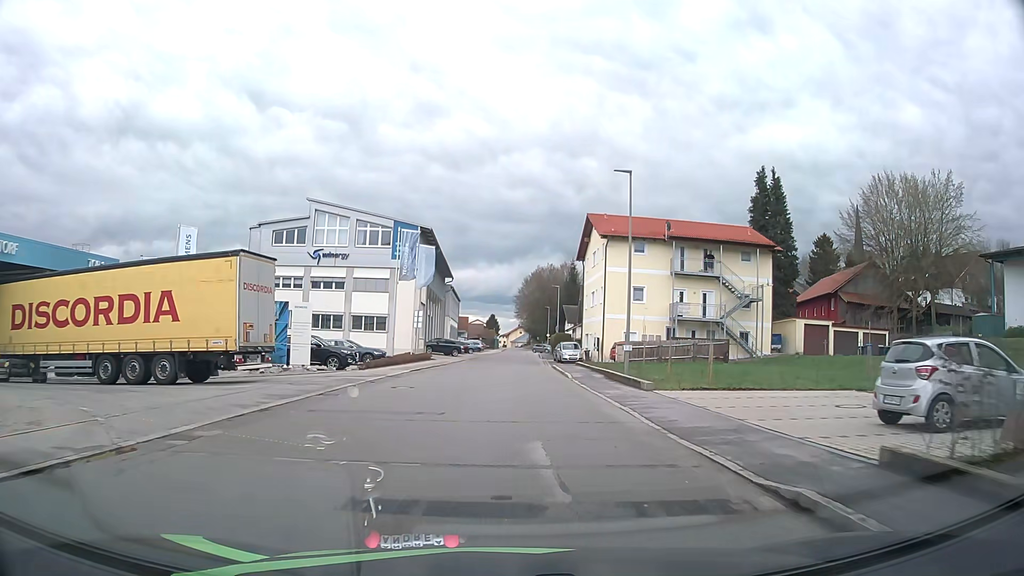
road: tertiary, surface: asphalt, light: Day
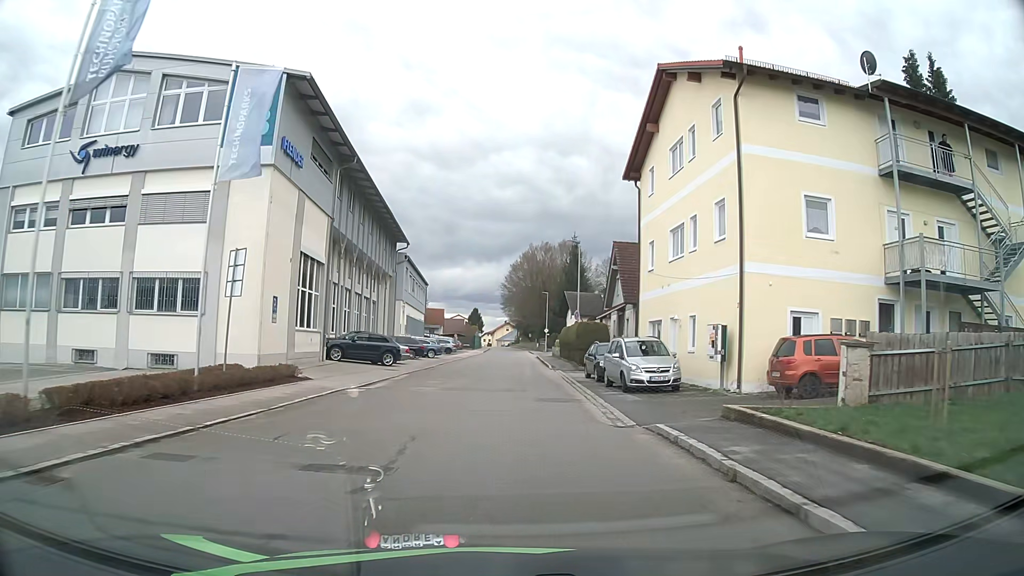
(+0.2, +31.6) m; +1°
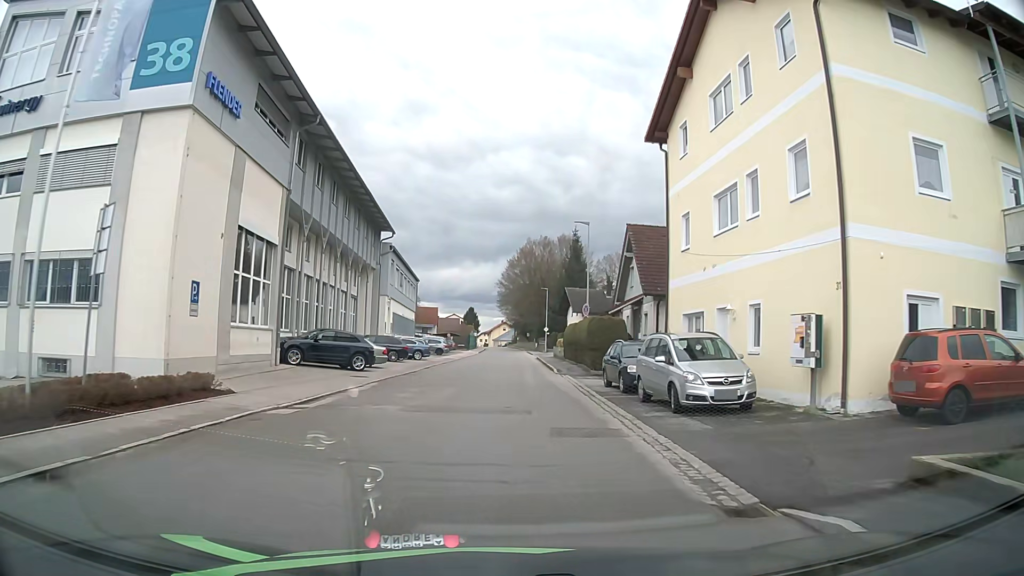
(0.0, +6.3) m; 0°
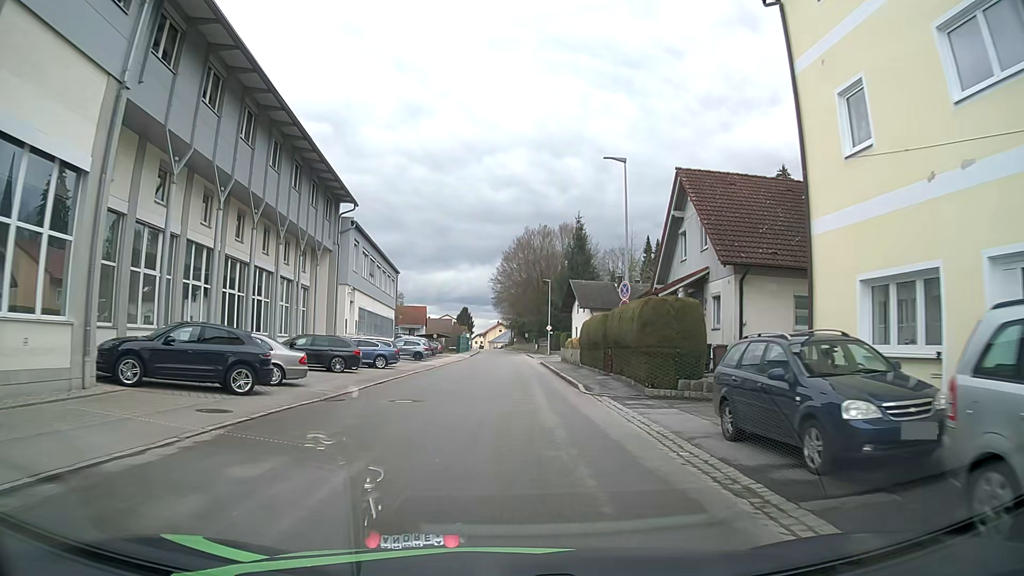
(0.0, +12.6) m; 0°
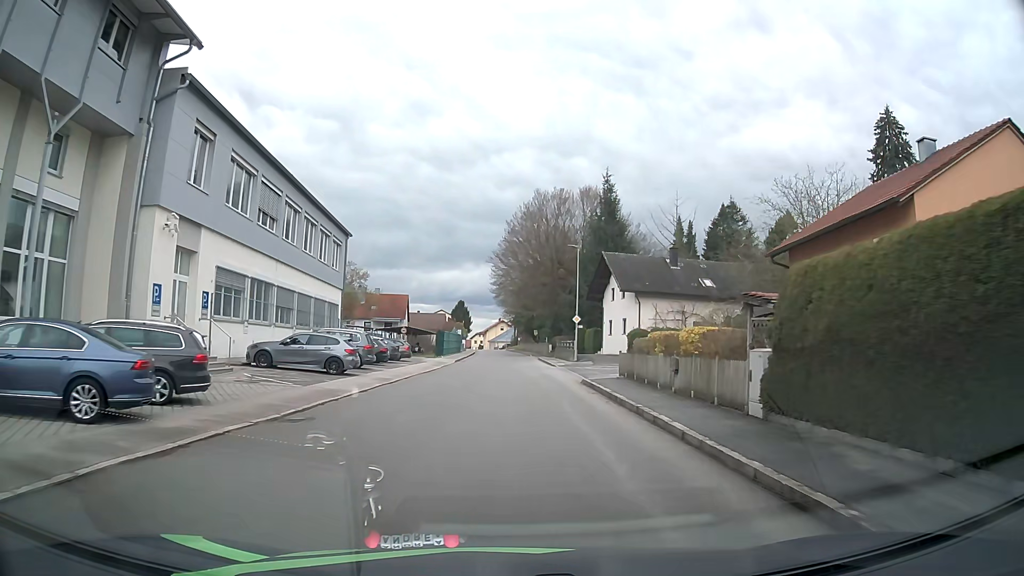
(-0.2, +25.0) m; -1°
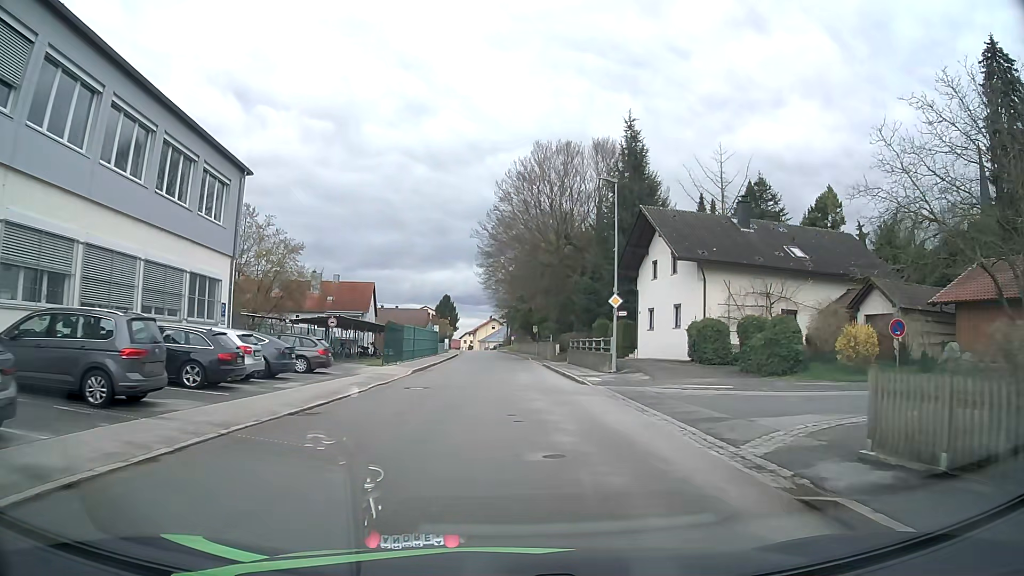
(+0.3, +19.1) m; +1°
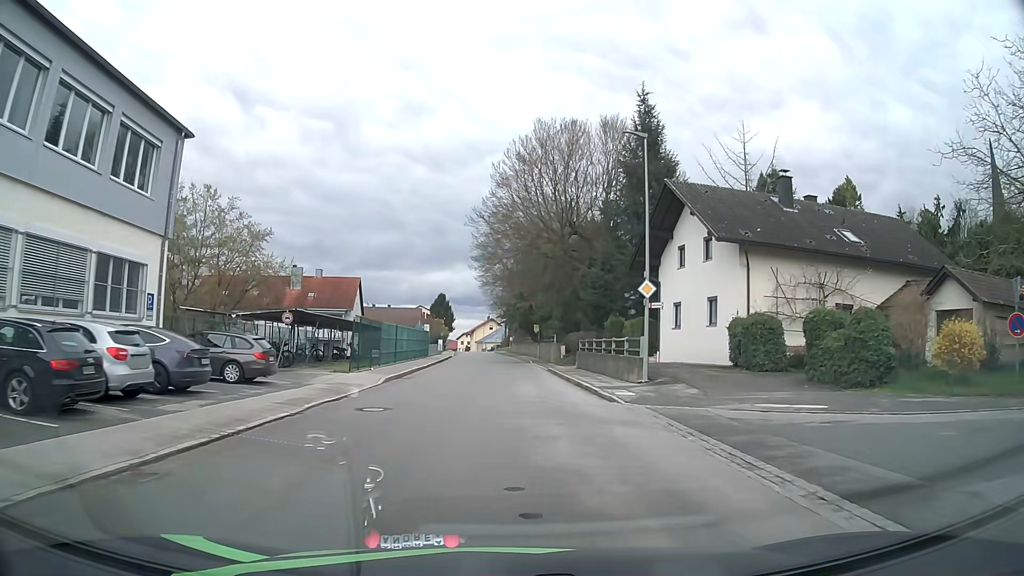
(-0.1, +6.5) m; 0°
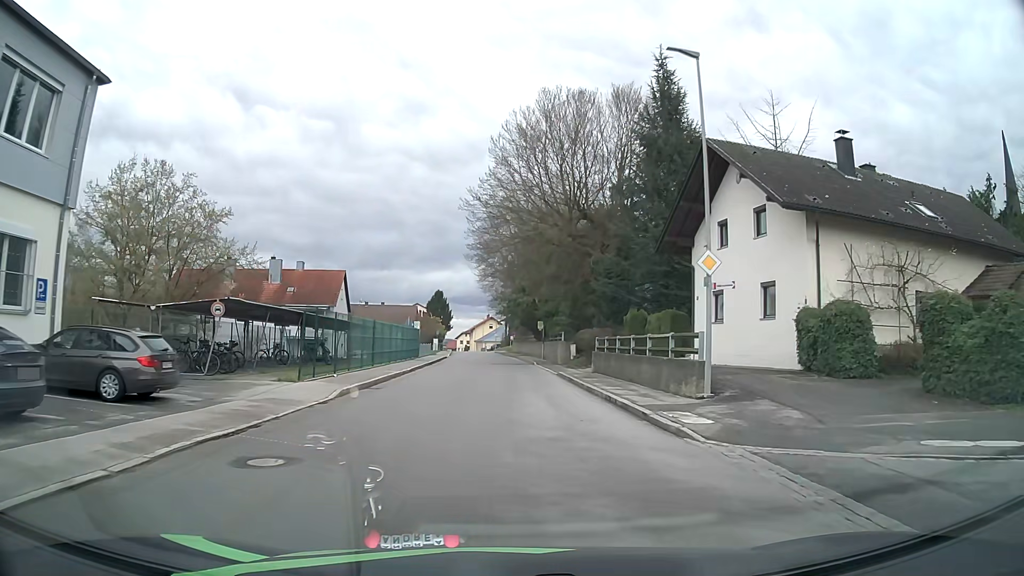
(0.0, +6.5) m; +1°
(0, +10) (0, +20) (0, +30) (-1, +40) (-1, +50) (-1, +60) (-2, +70) (-2, +80) (-3, +90) (-3, +100) m
